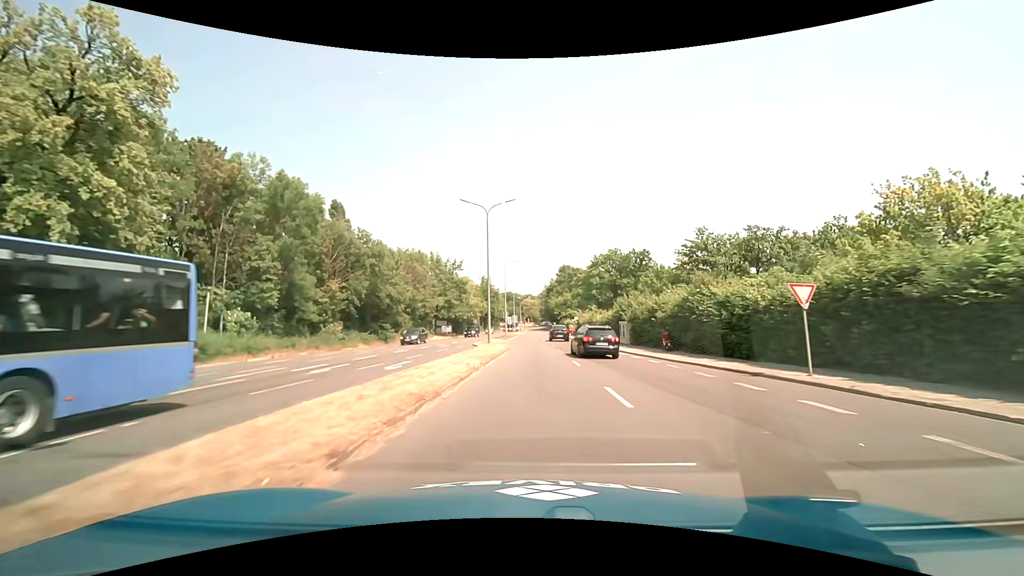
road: primary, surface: asphalt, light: Day
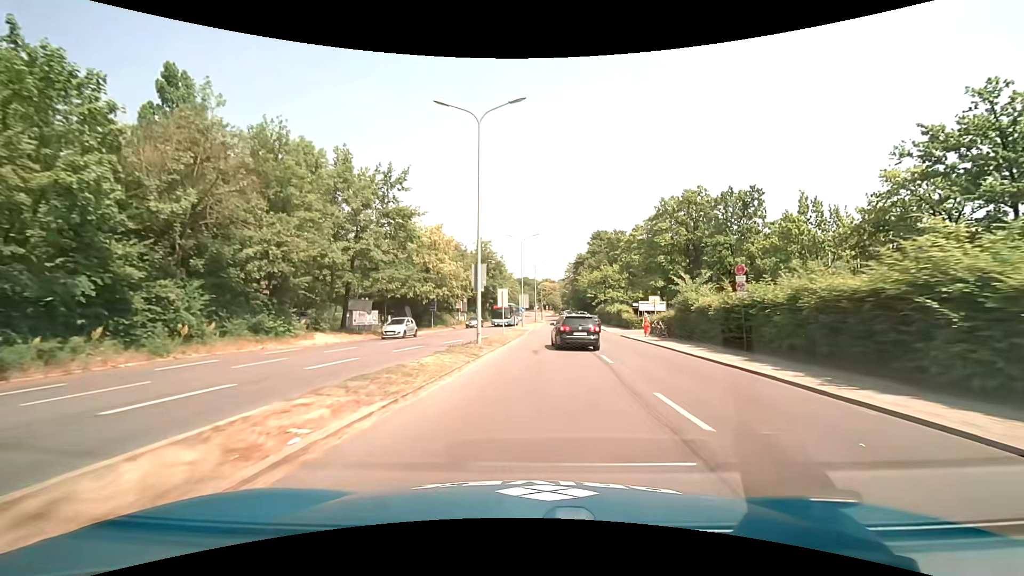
(-0.7, +47.3) m; -3°
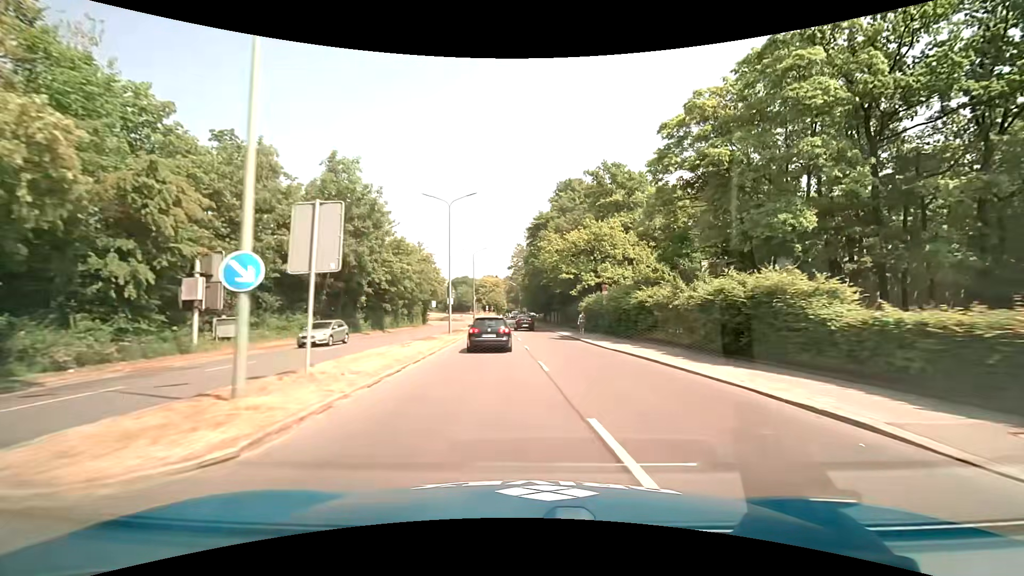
(+2.7, +47.3) m; +7°
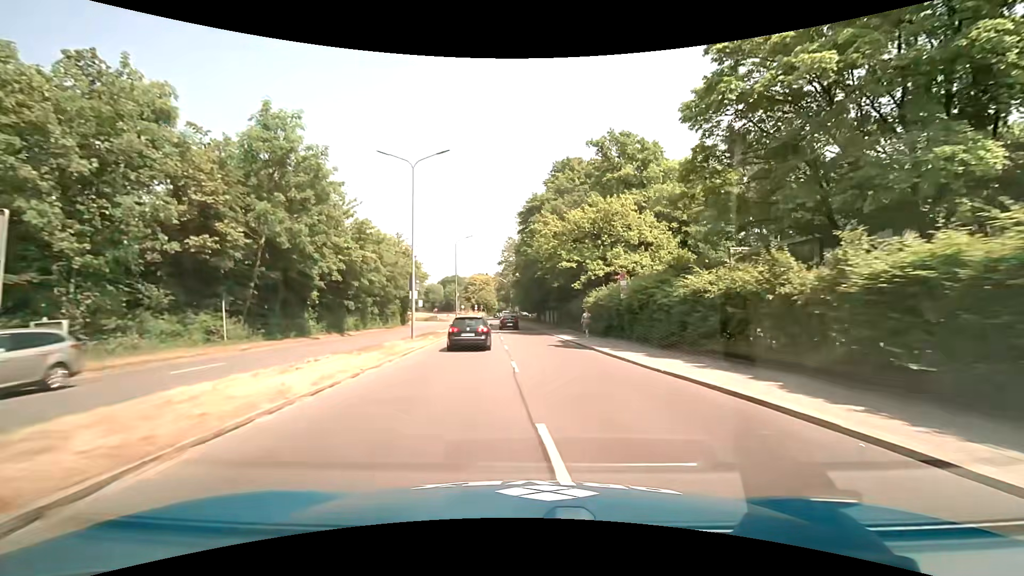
(+0.1, +9.4) m; +1°
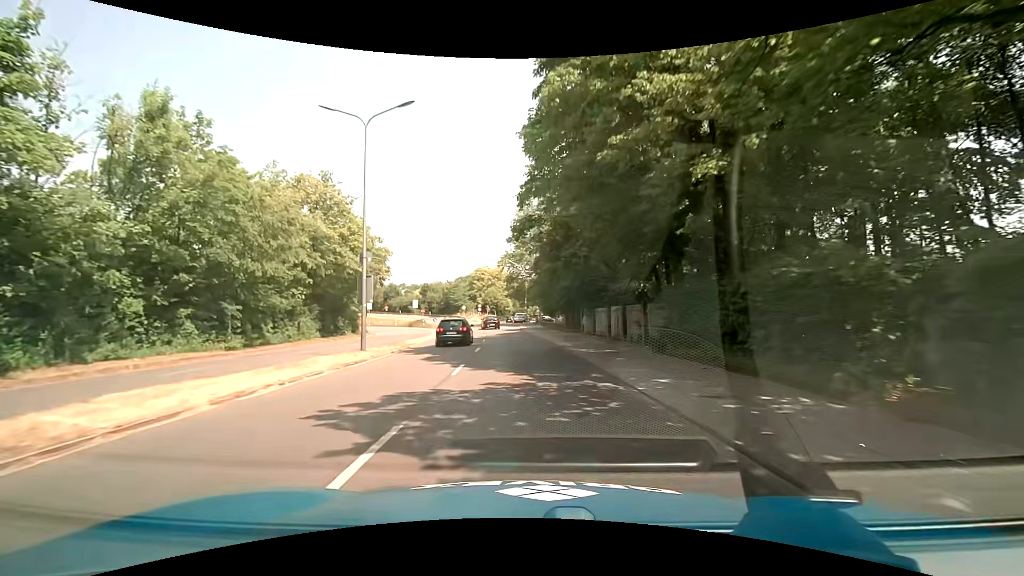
(-0.5, +35.7) m; -2°
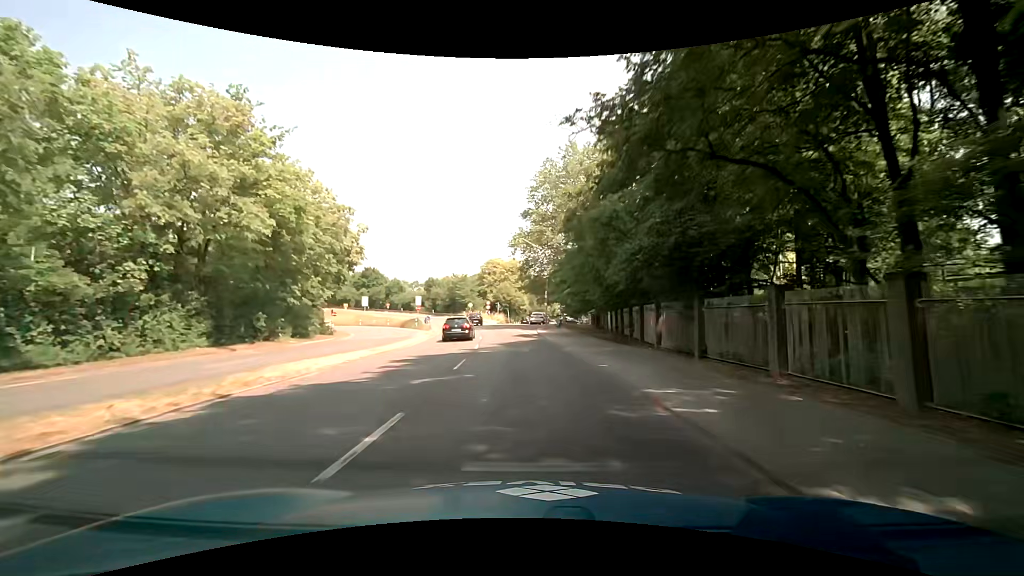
(-0.3, +17.0) m; -2°
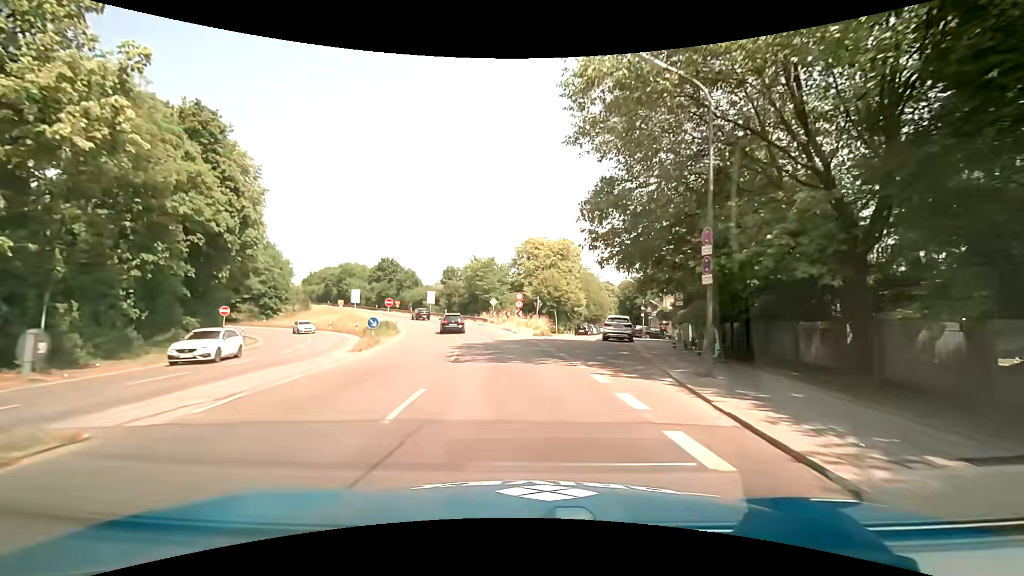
(-1.5, +33.4) m; -6°
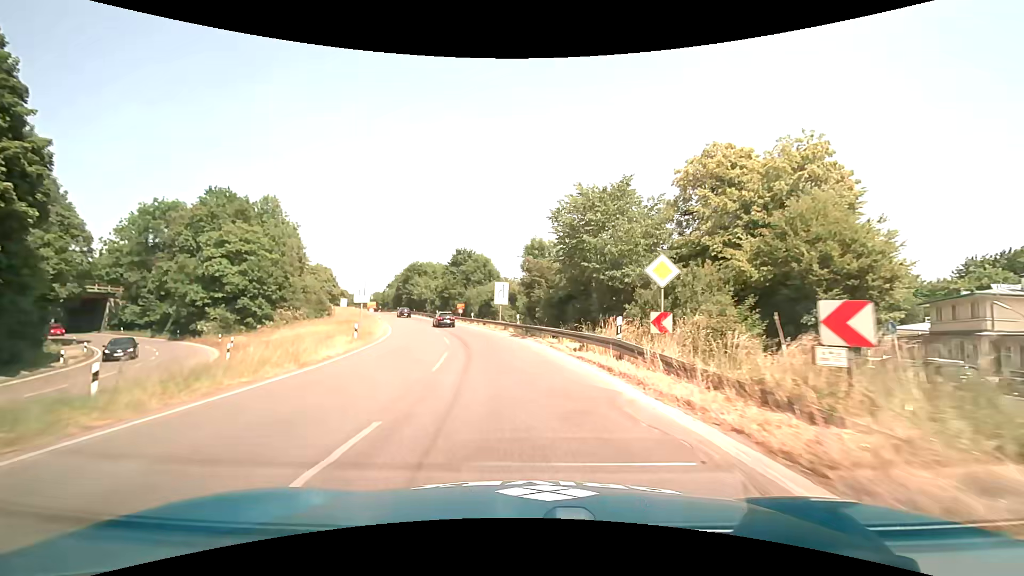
(-3.6, +39.1) m; -12°
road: trunk
(0, +10) (-1, +20) (-3, +30) (-5, +40) (-8, +49) (-11, +59) (-14, +68) (-18, +77) (-22, +87) (-25, +96) m
